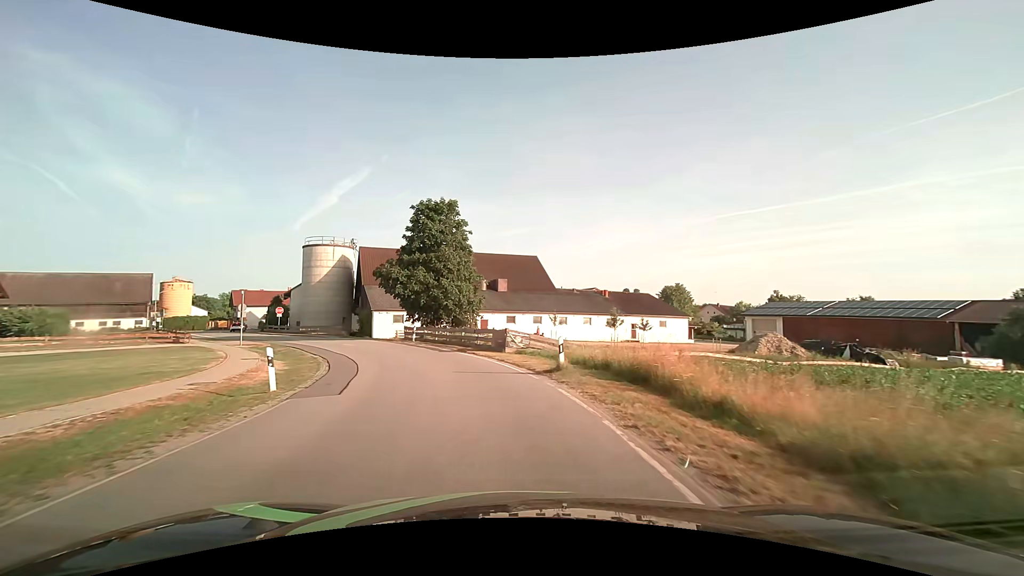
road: secondary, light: Day
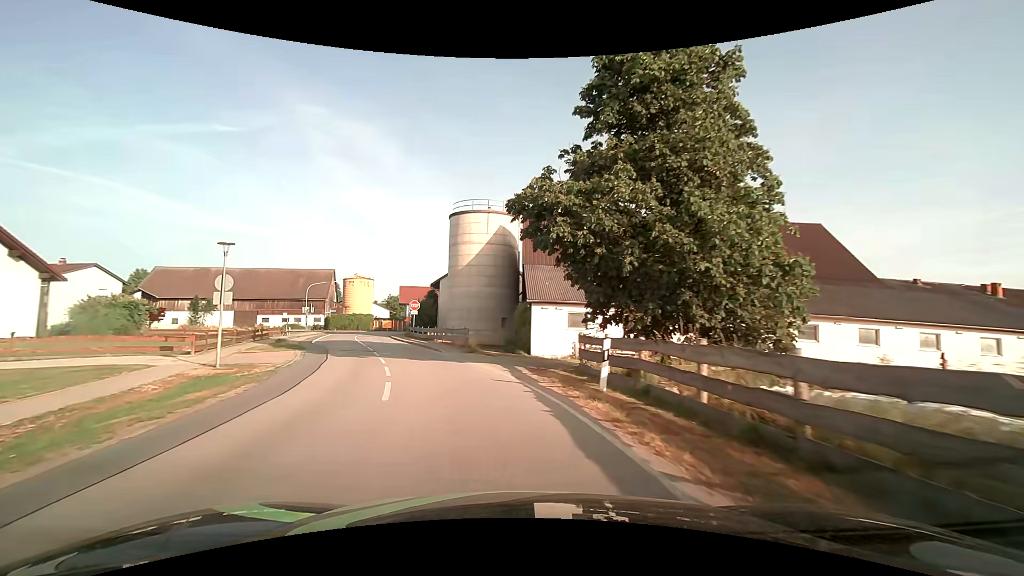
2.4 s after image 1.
(-4.7, +26.7) m; -22°
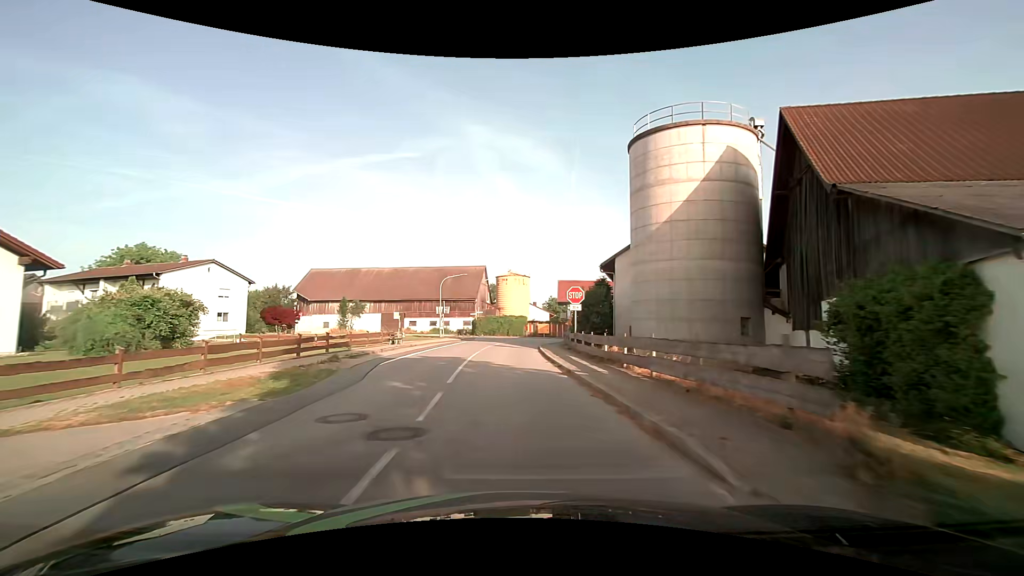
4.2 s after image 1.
(-3.5, +20.0) m; -19°
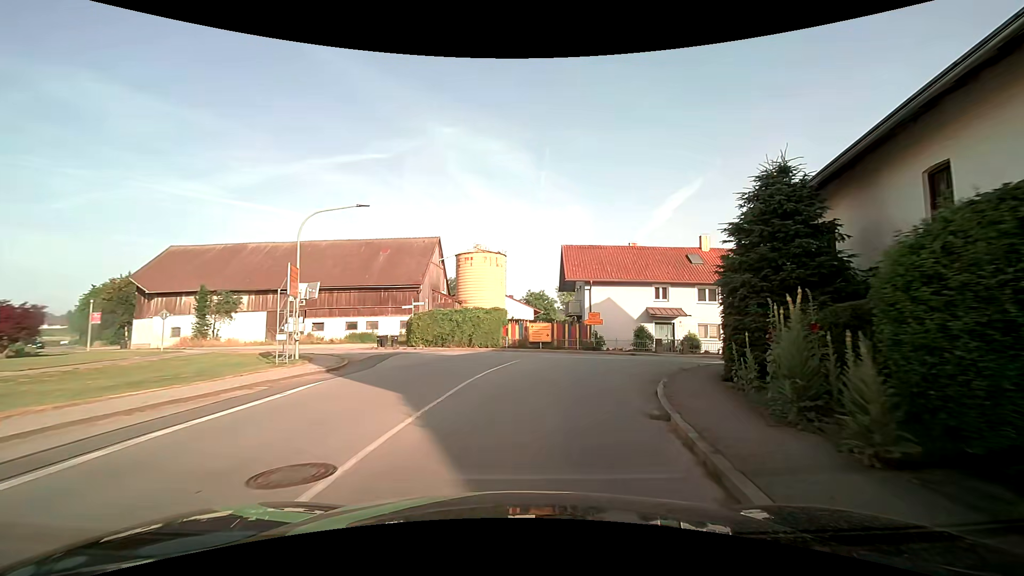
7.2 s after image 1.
(-0.3, +31.7) m; +3°
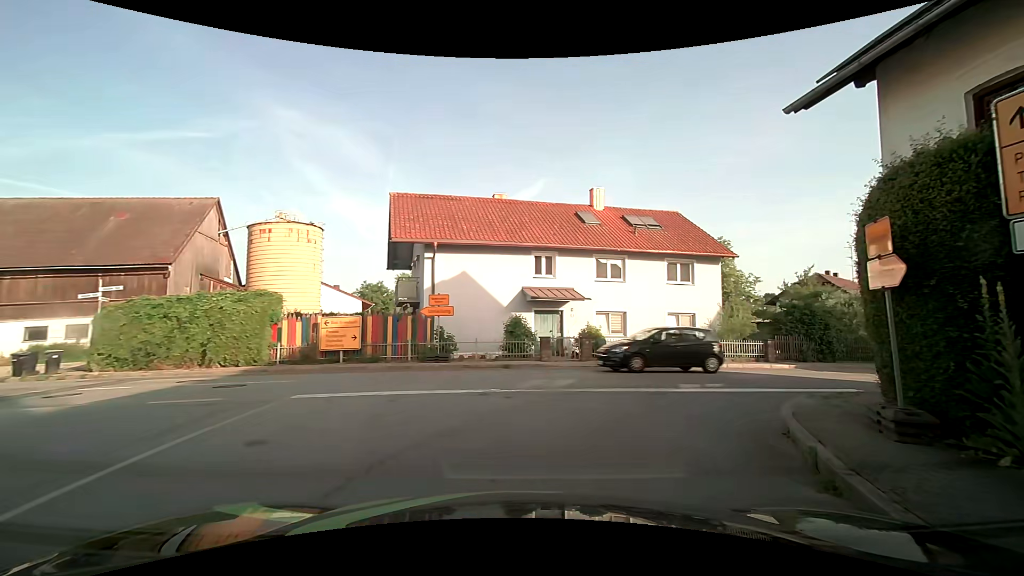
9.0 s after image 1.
(+1.7, +13.6) m; +17°
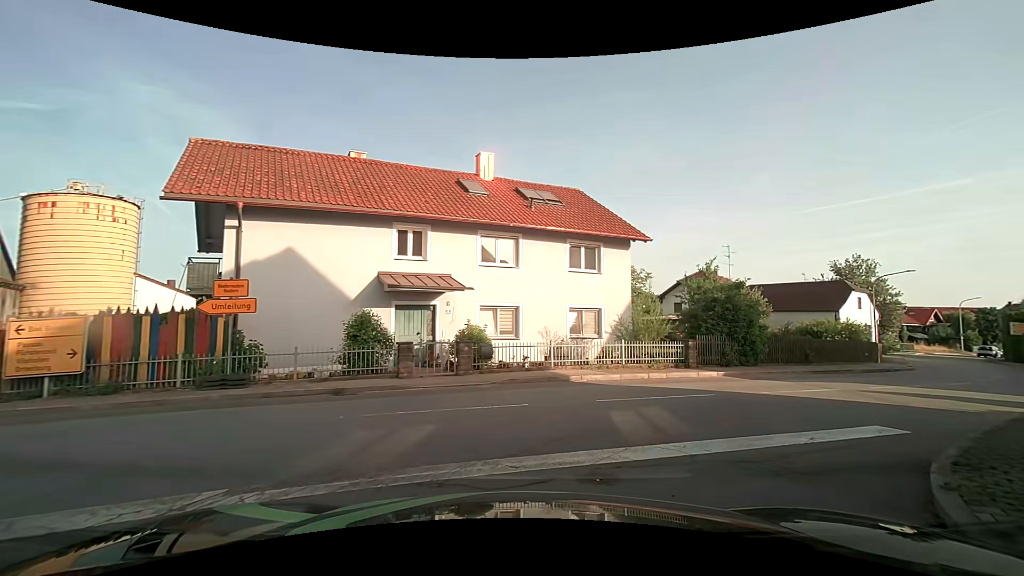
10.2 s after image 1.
(+0.7, +5.4) m; +14°
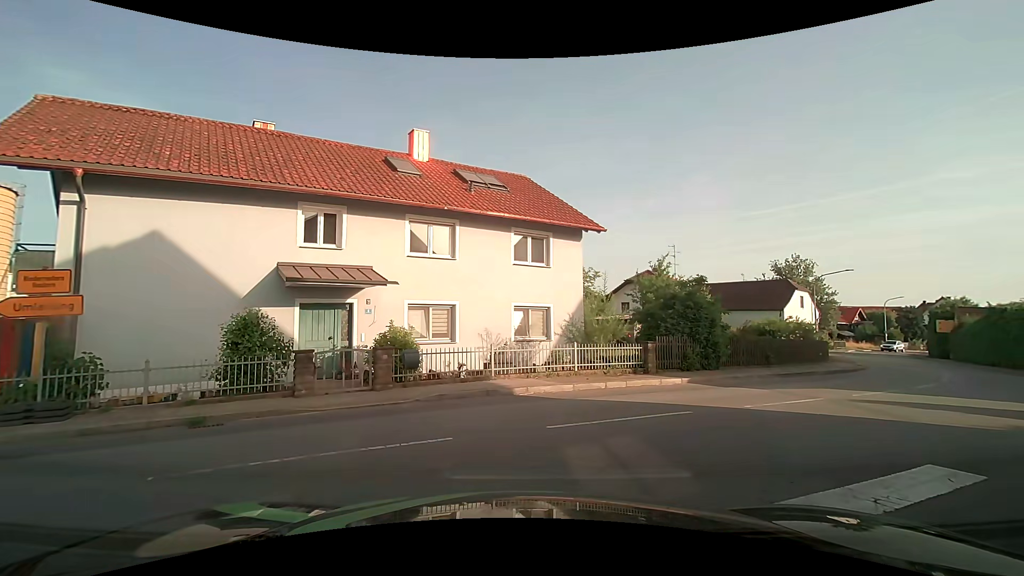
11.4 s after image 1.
(+0.1, +2.2) m; +2°
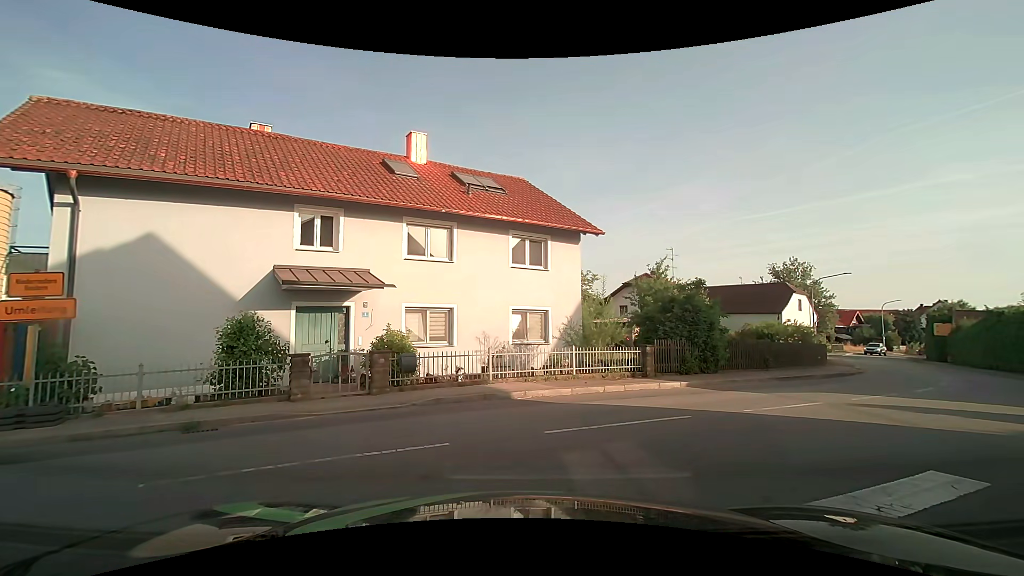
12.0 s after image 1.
(0.0, +0.1) m; 0°
(+4, +9) (+12, +14) (+20, +21) (+26, +29) (+32, +37) (+38, +45) (+44, +53) (+50, +61) (+58, +67) (+67, +72) m
